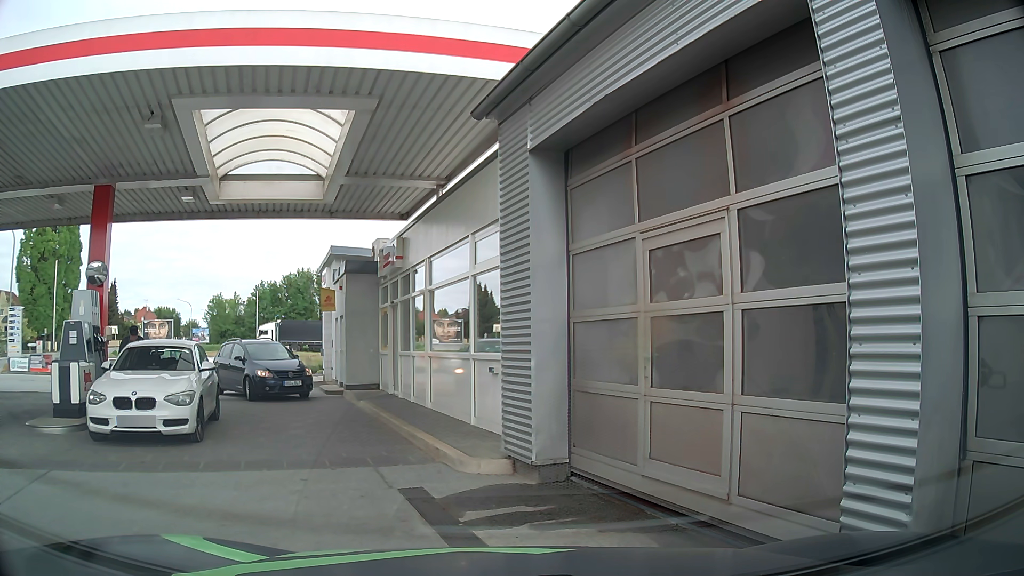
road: service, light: Day
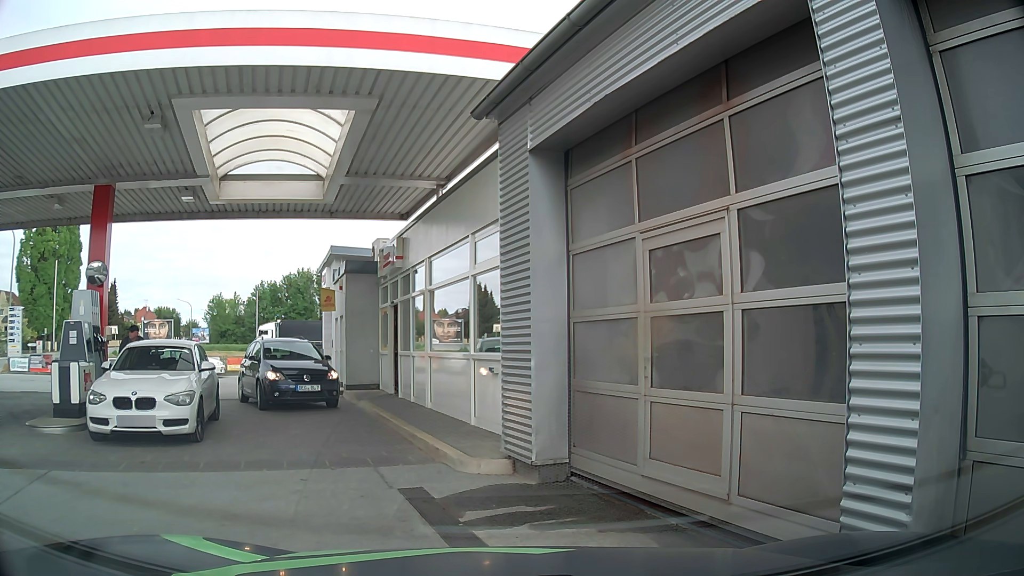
(0.0, 0.0) m; 0°
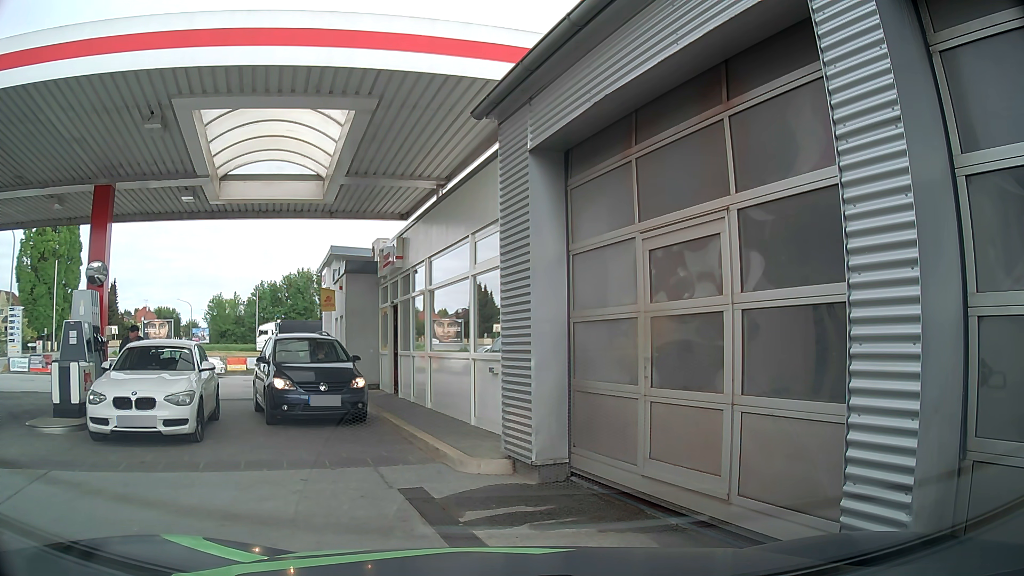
(0.0, 0.0) m; 0°
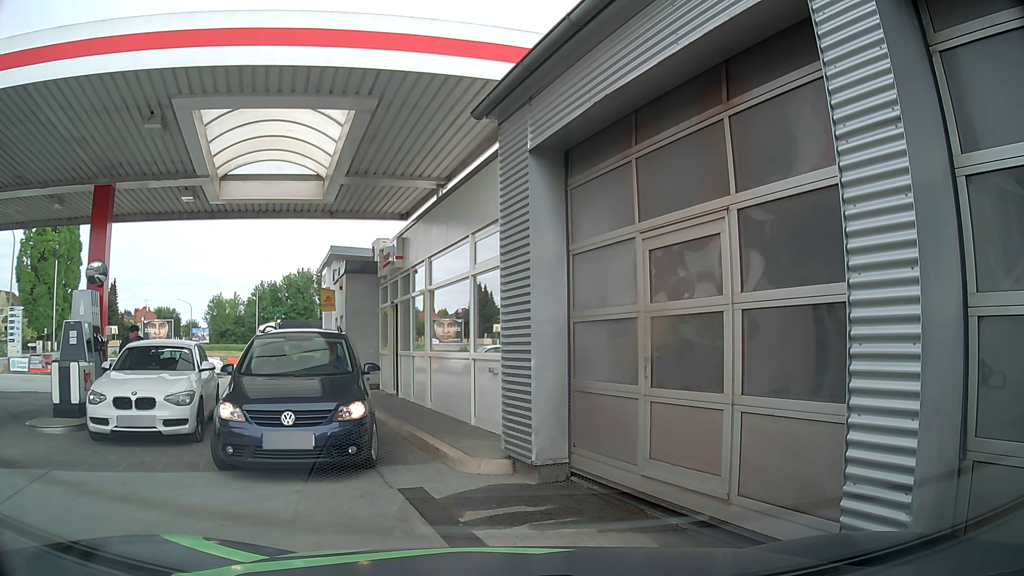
(0.0, 0.0) m; 0°
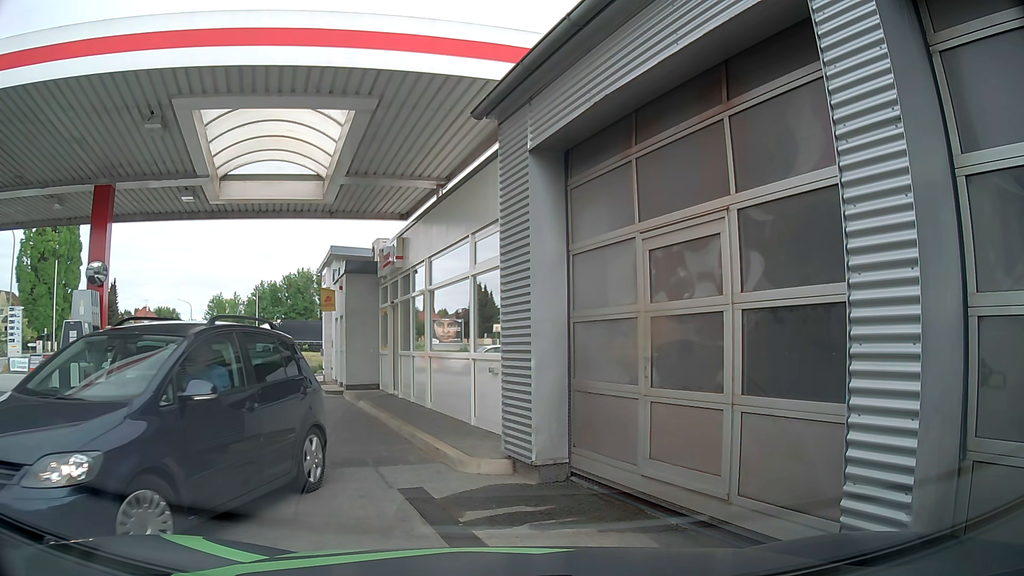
(0.0, 0.0) m; 0°
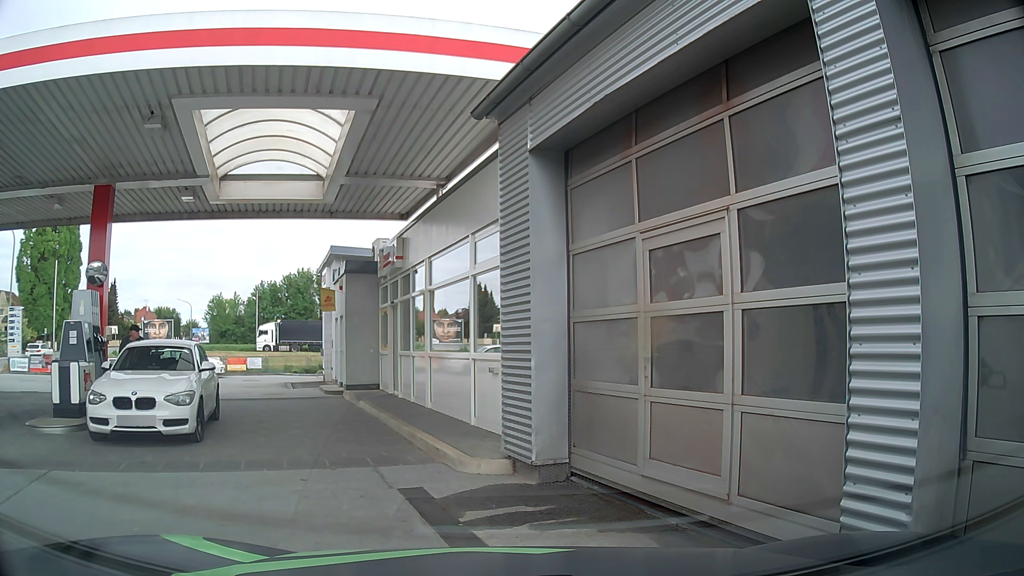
(0.0, 0.0) m; 0°
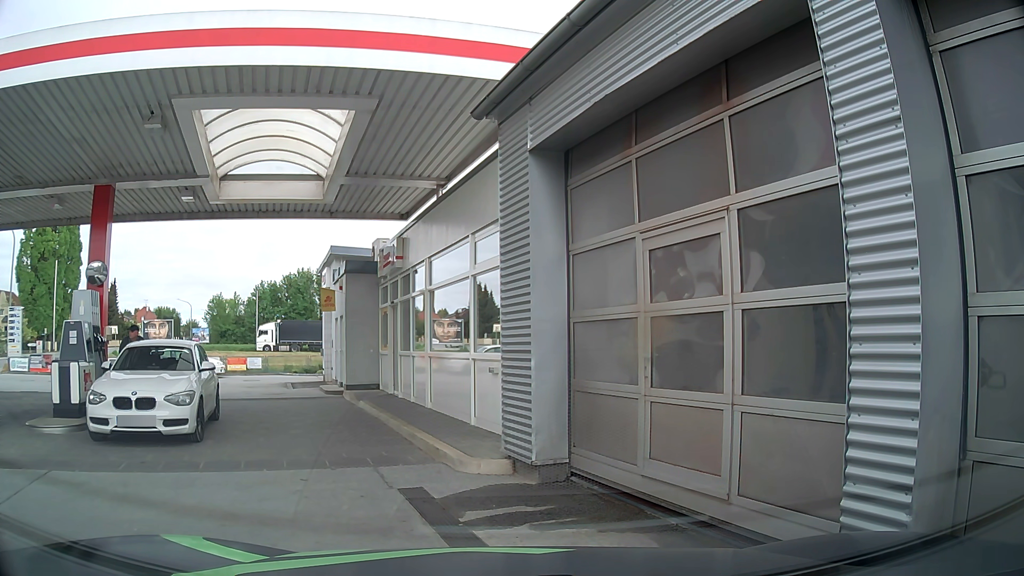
(0.0, 0.0) m; 0°
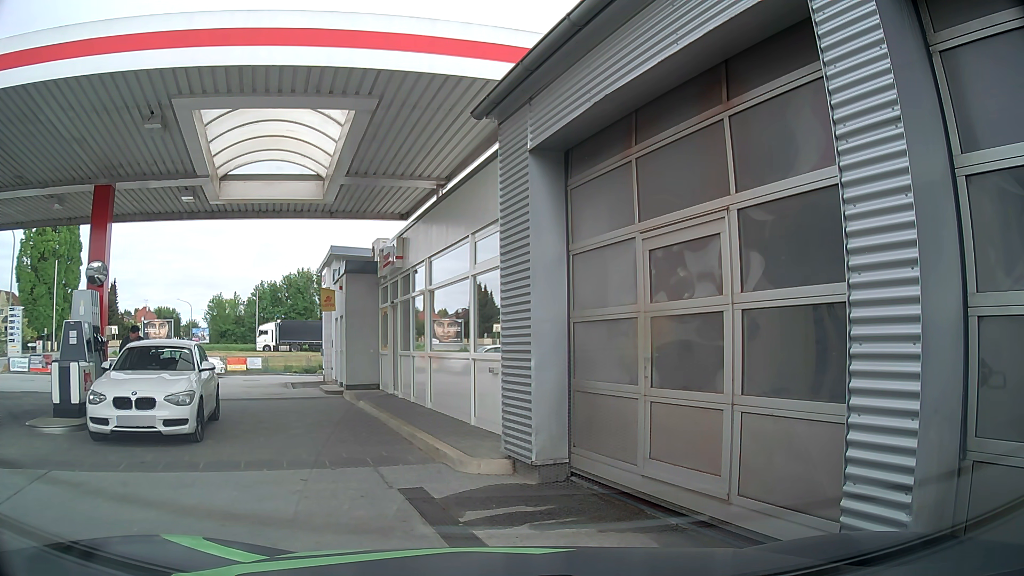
(0.0, 0.0) m; 0°
